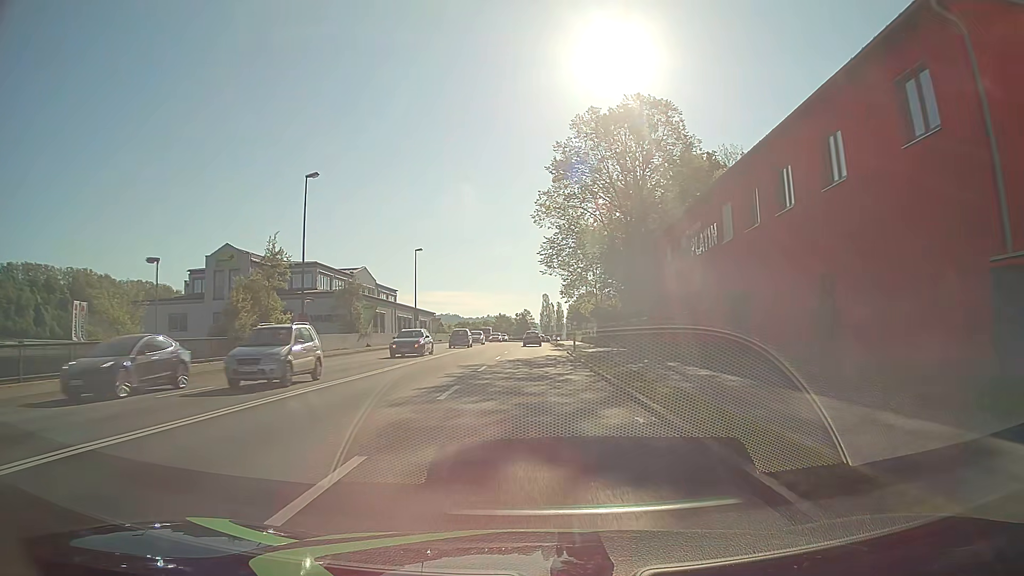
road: primary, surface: asphalt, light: Day
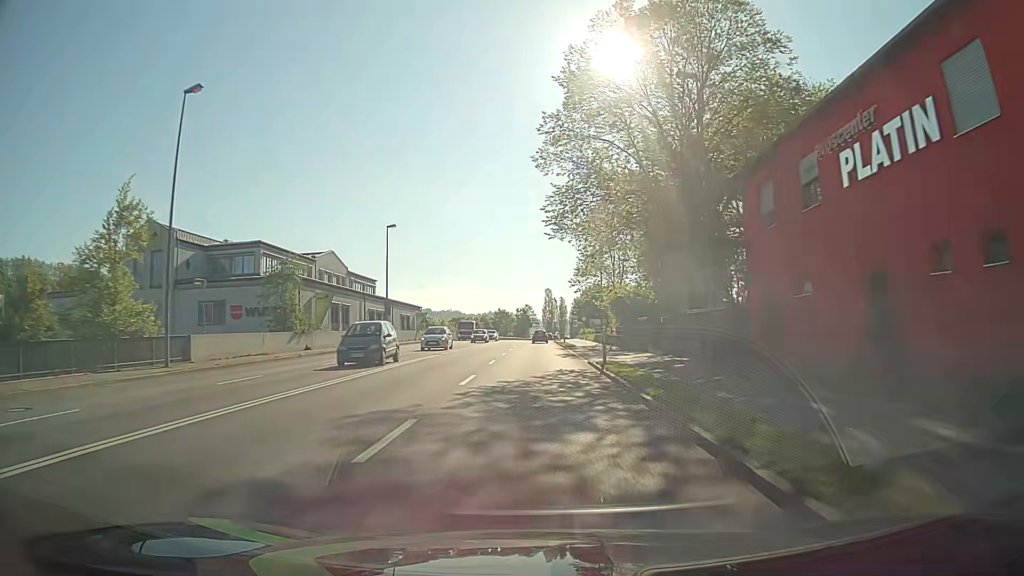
(0.0, +15.2) m; 0°
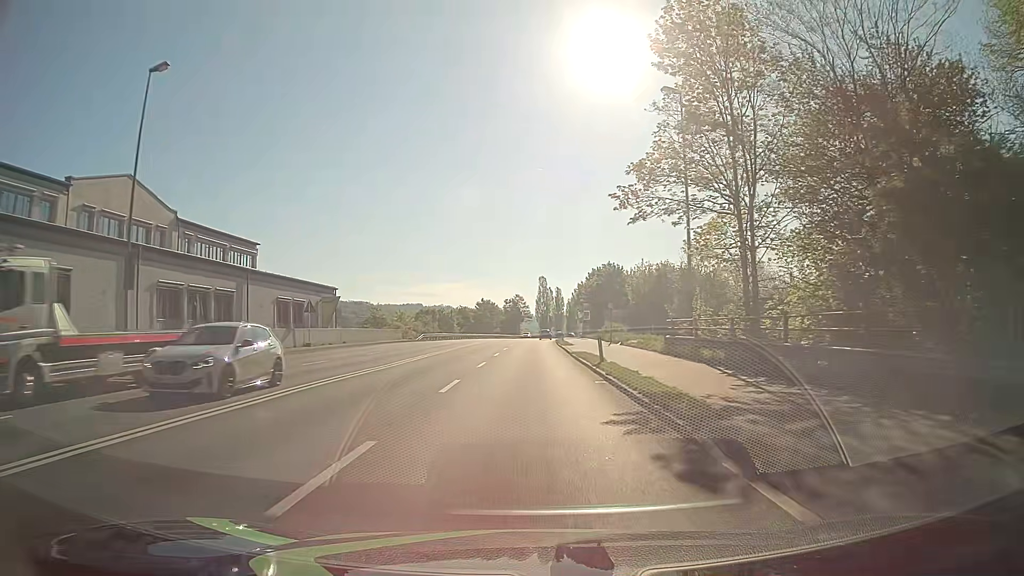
(-0.1, +38.2) m; 0°
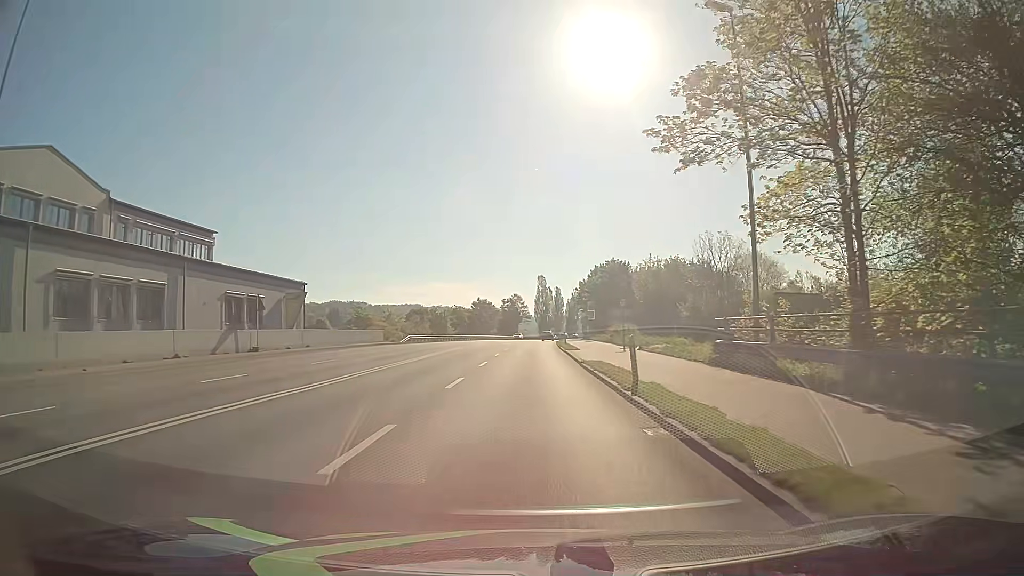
(0.0, +7.7) m; 0°
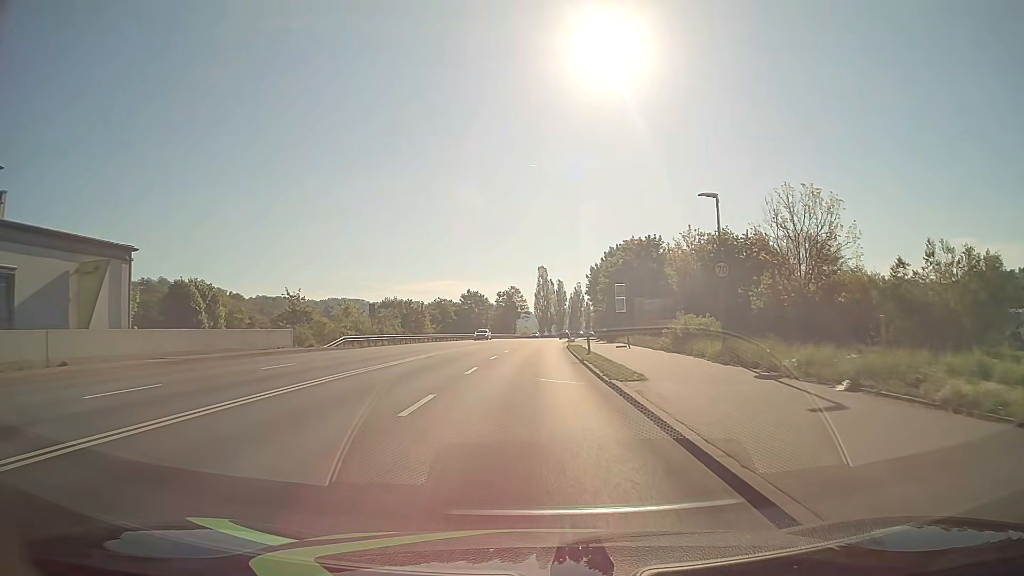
(+0.1, +23.1) m; 0°
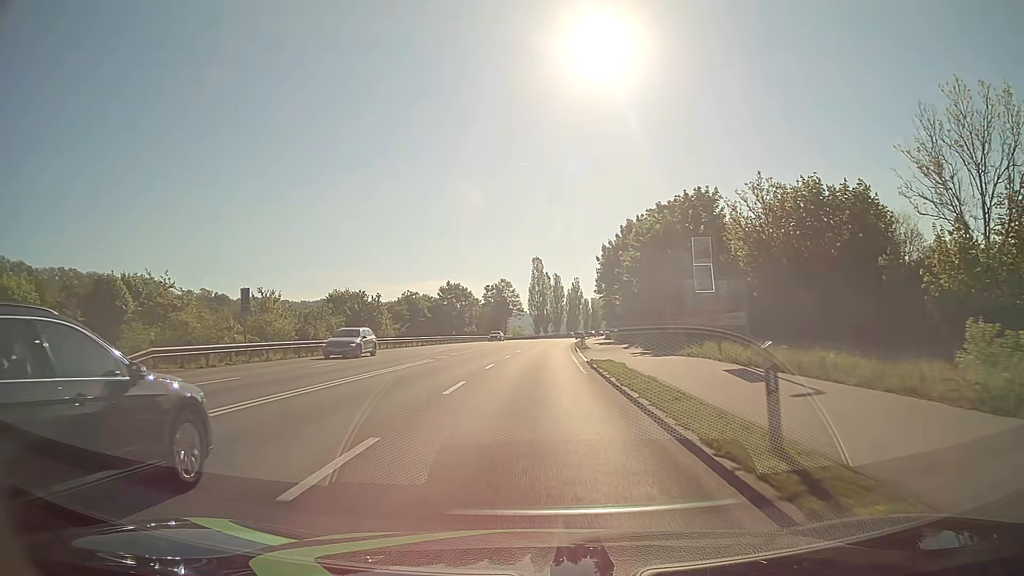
(+0.1, +23.1) m; 0°
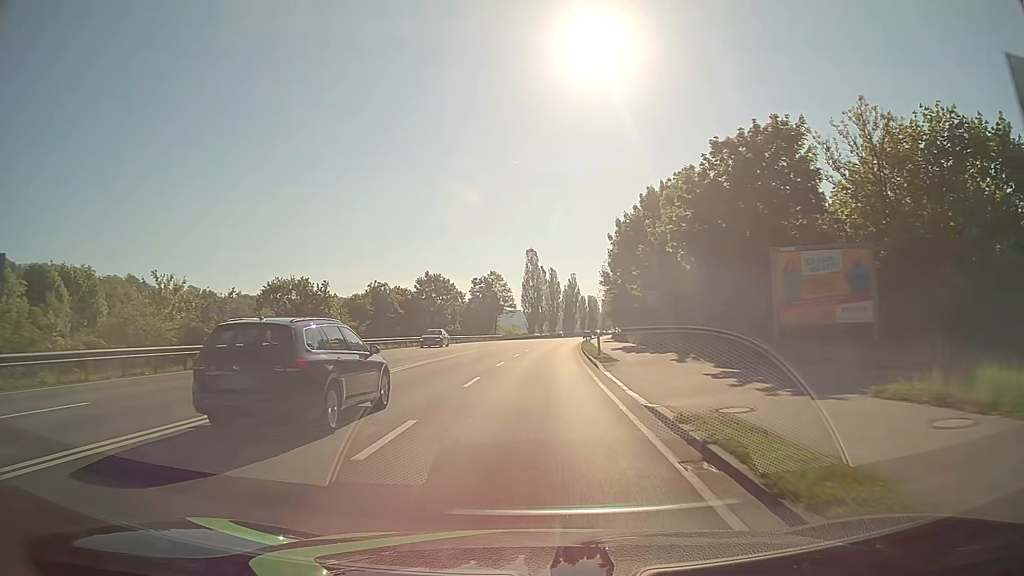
(+0.1, +16.2) m; +1°
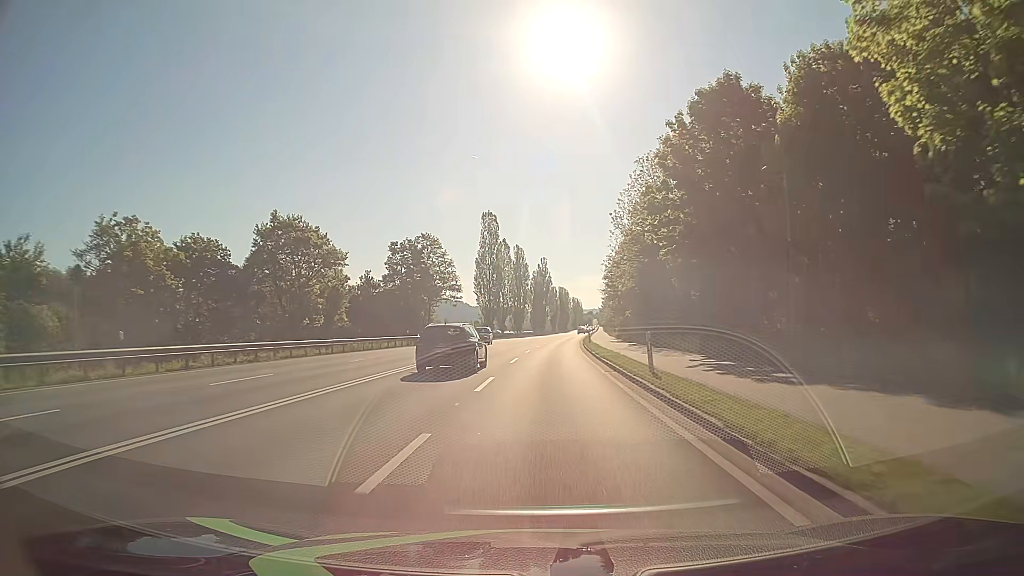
(+0.9, +46.7) m; +3°
(0, +10) (0, +20) (+1, +30) (+1, +40) (+2, +50) (+3, +60) (+3, +70) (+4, +80) (+5, +90) (+6, +100) m
